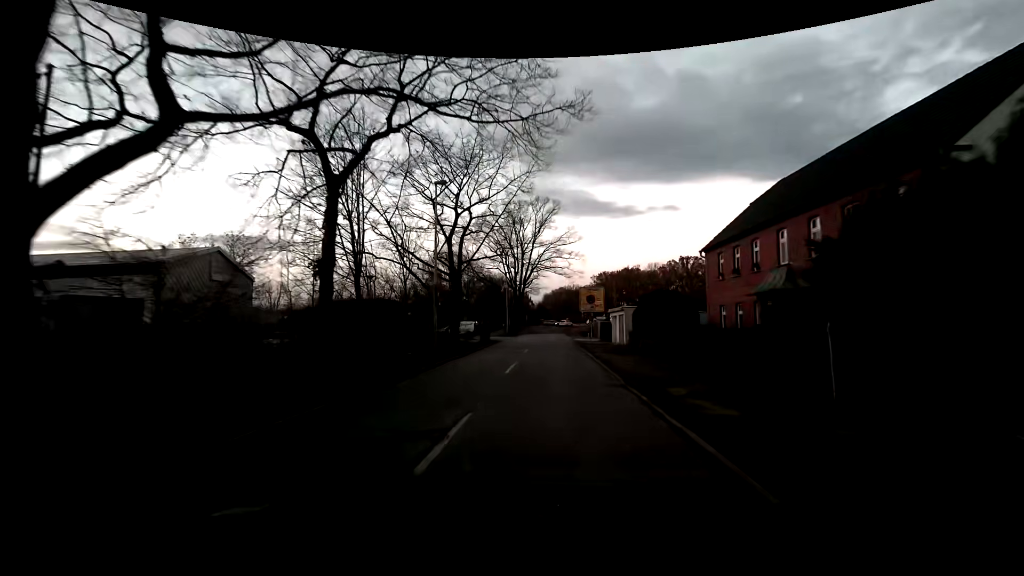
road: residential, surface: asphalt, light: Sunrise
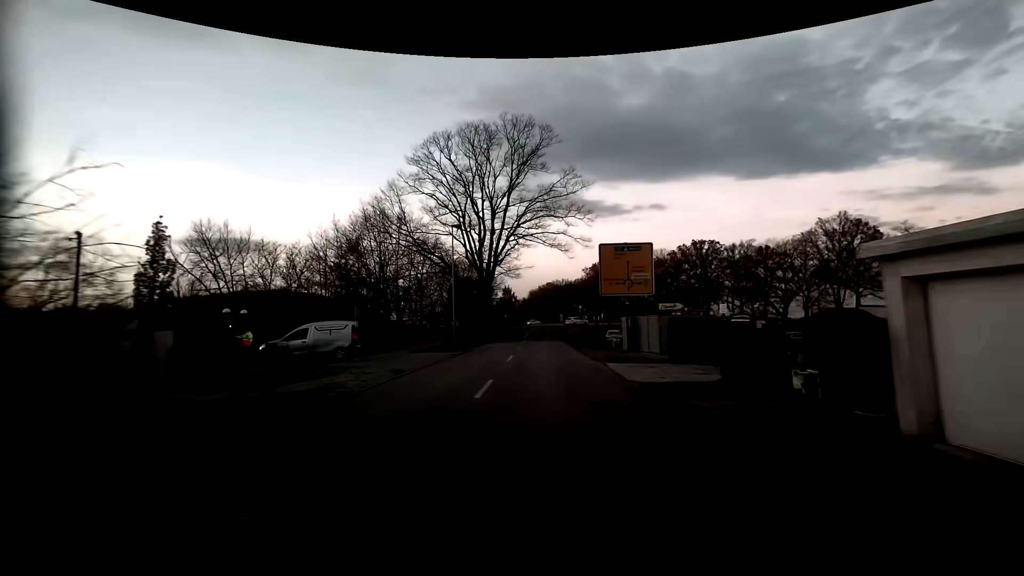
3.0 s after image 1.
(+0.4, +31.8) m; +2°
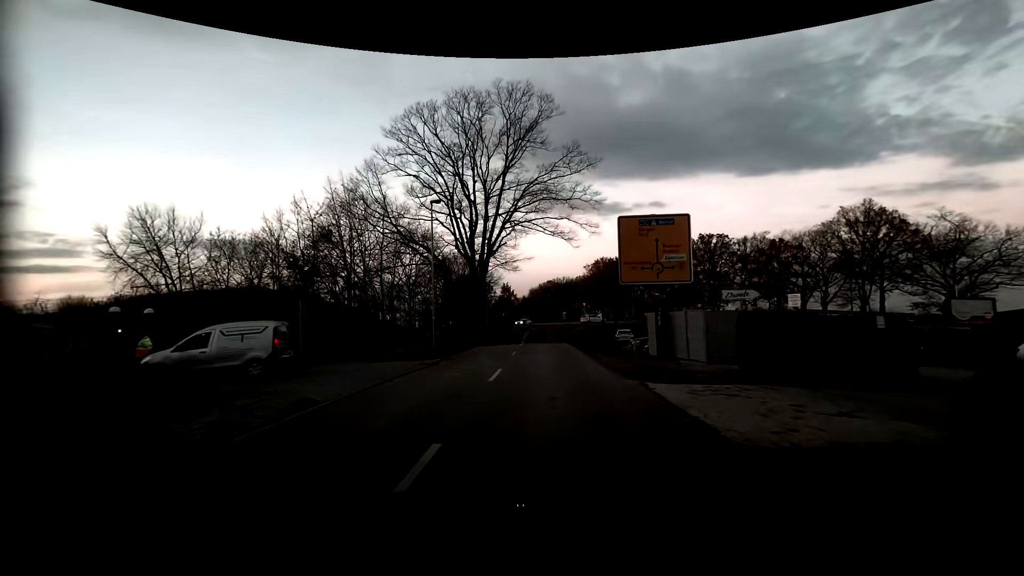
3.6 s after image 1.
(-0.1, +6.6) m; -1°
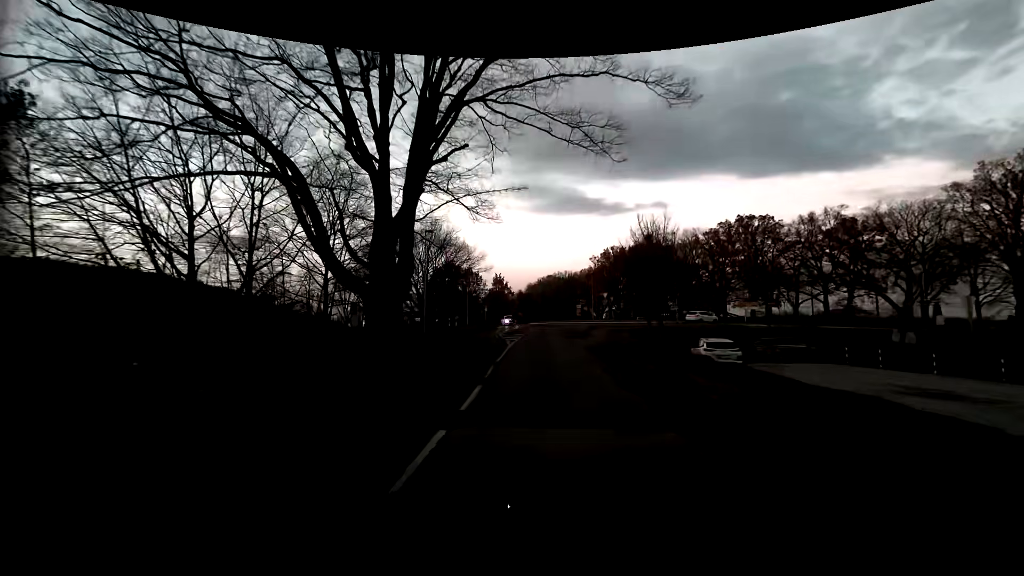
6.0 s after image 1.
(+0.1, +26.3) m; 0°
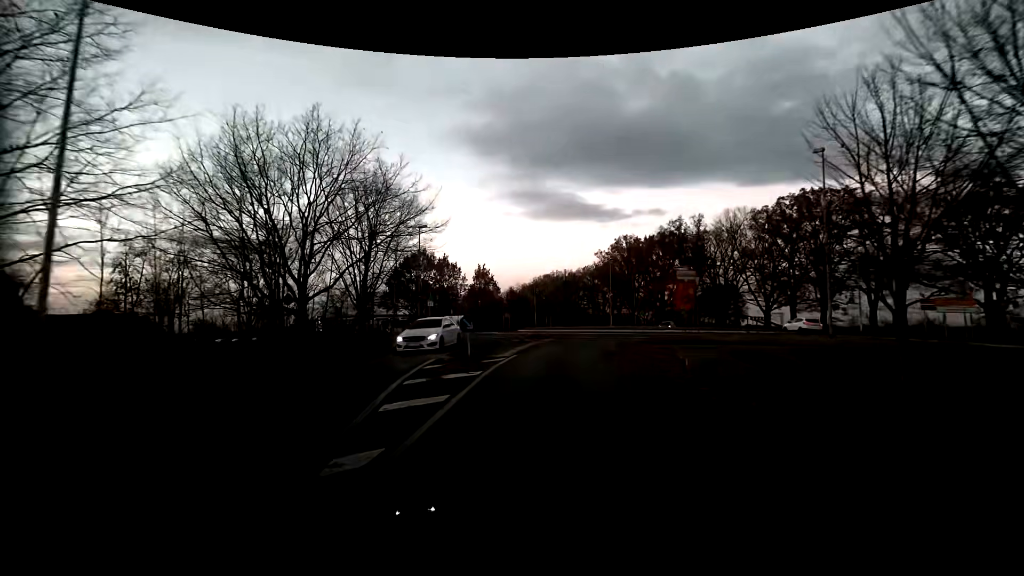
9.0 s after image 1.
(-0.1, +28.8) m; +1°
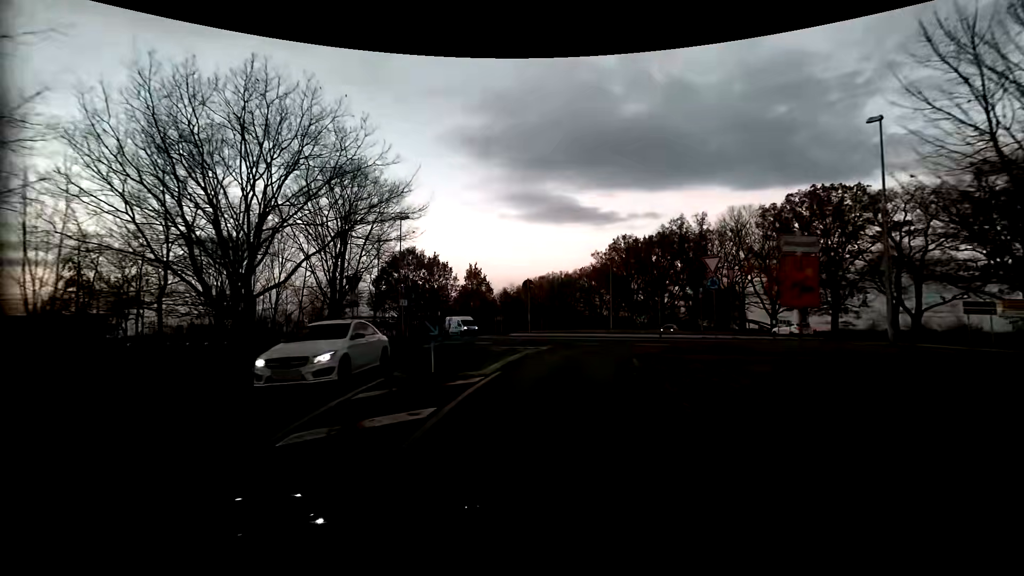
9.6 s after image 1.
(0.0, +4.8) m; 0°
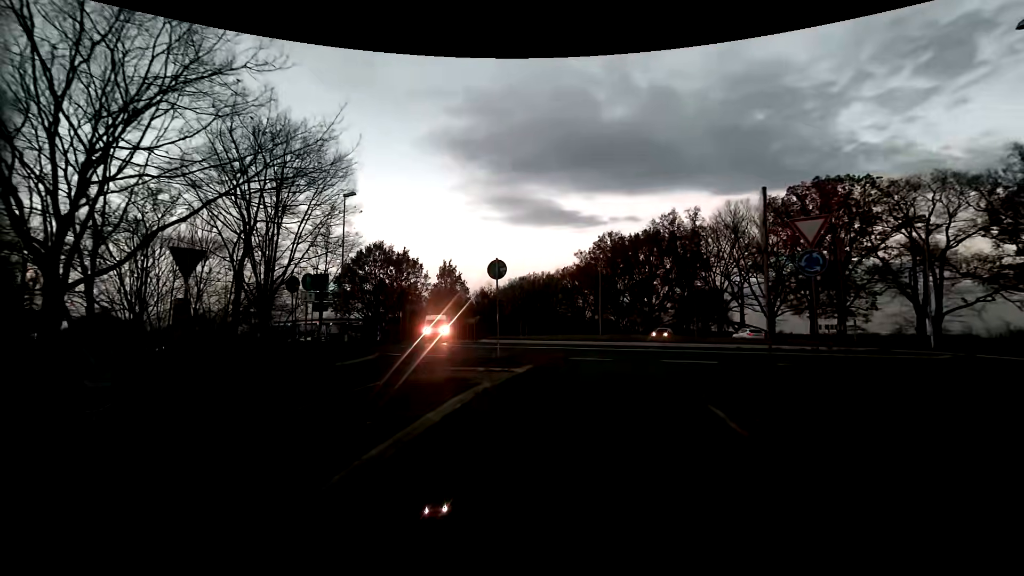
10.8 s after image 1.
(+0.1, +8.1) m; +2°
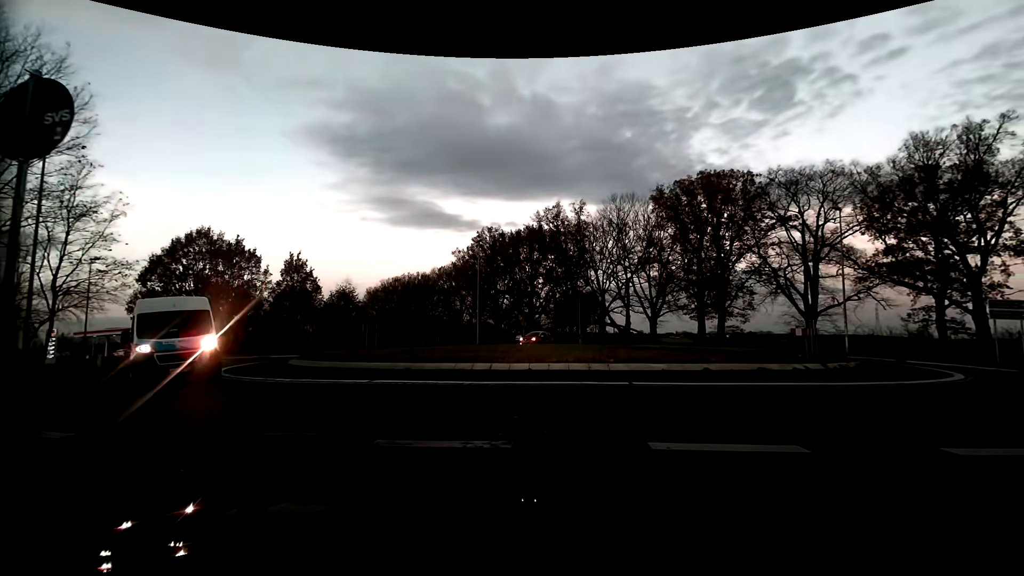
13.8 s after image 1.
(+0.9, +10.2) m; +12°
(+3, +9) (+11, +15) (+17, +23) (+19, +33) (+14, +41) (+5, +45) (-5, +45) (-15, +45) (-24, +49) (-33, +54) m
